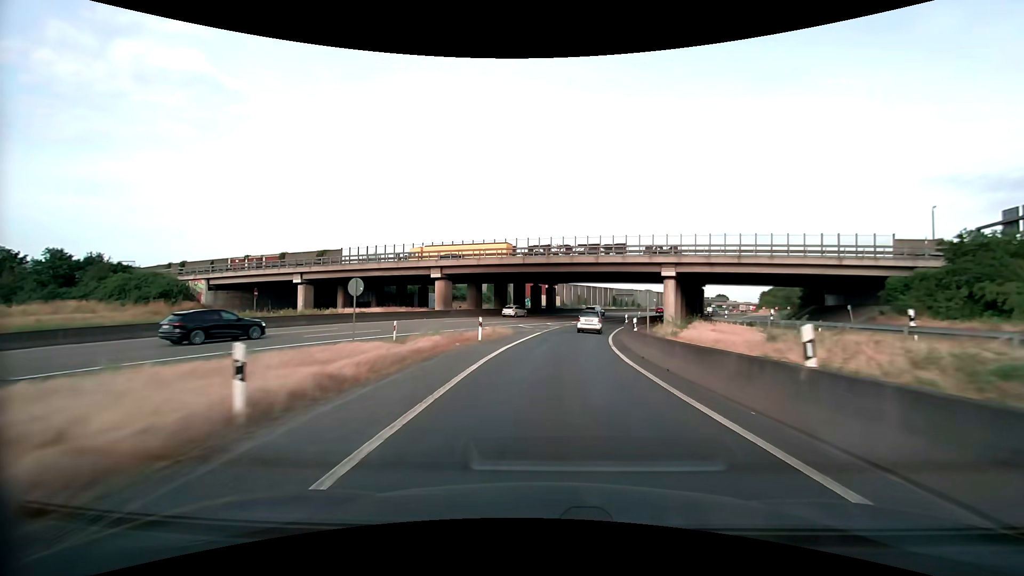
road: motorway_link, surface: asphalt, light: Day
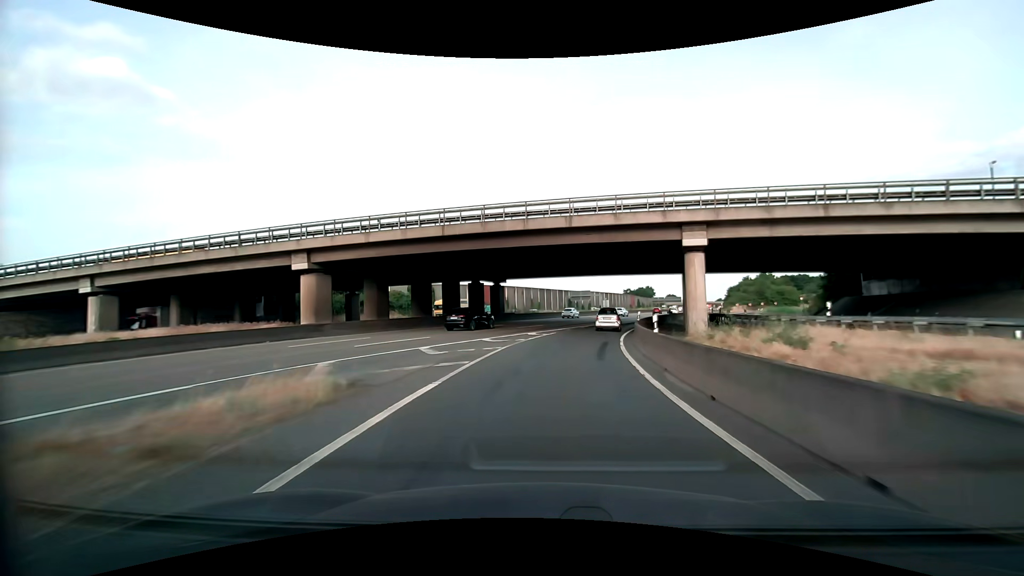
(+0.8, +21.3) m; +5°
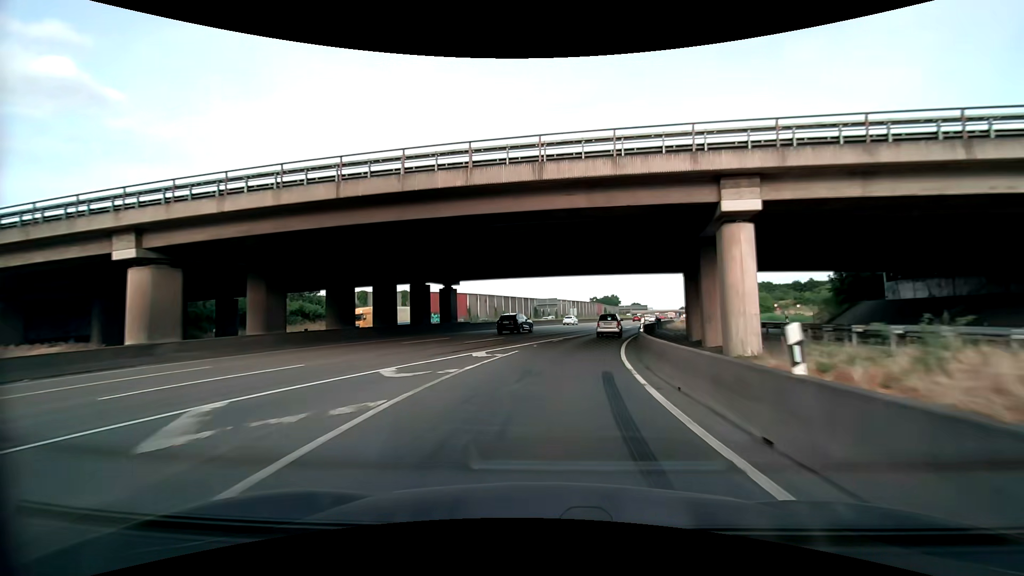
(+0.4, +10.8) m; +4°
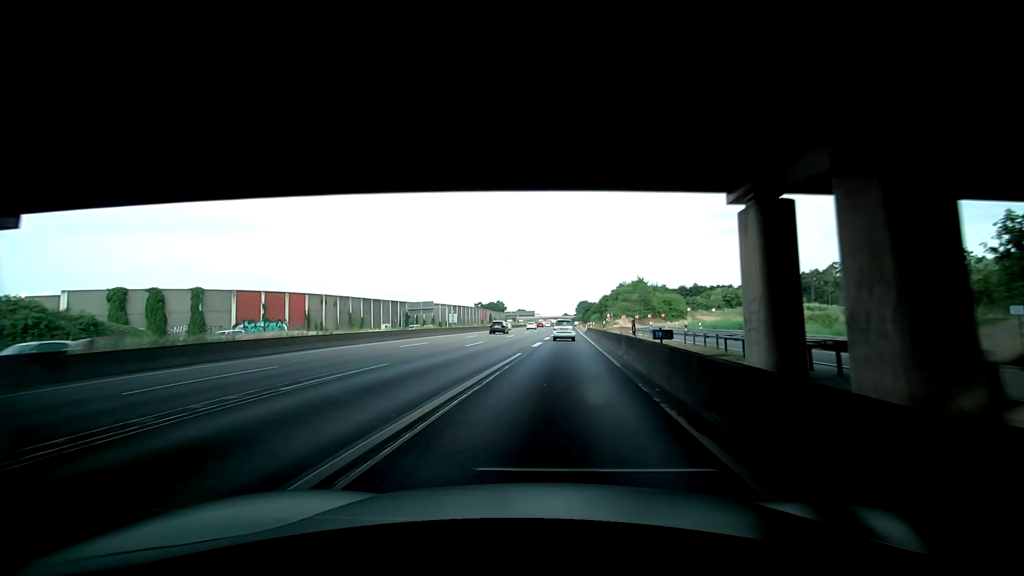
(+3.5, +32.9) m; +10°
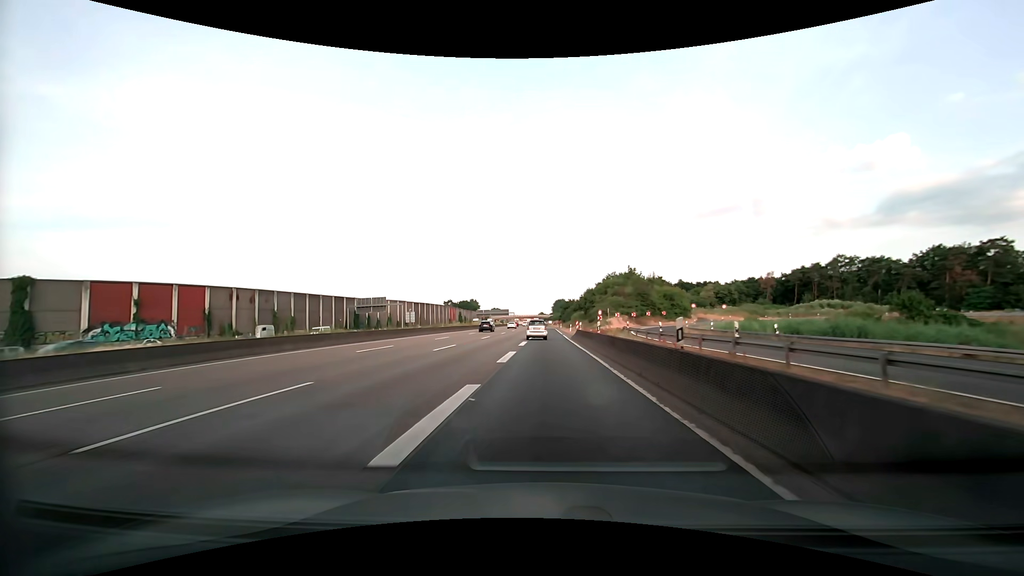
(+1.4, +22.6) m; +6°
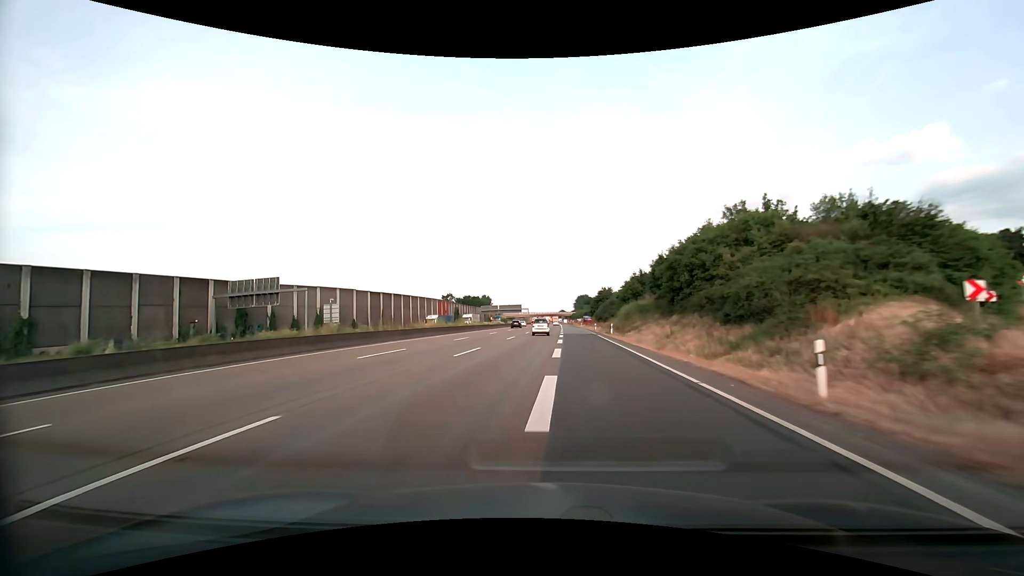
(-0.6, +58.7) m; -2°
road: motorway
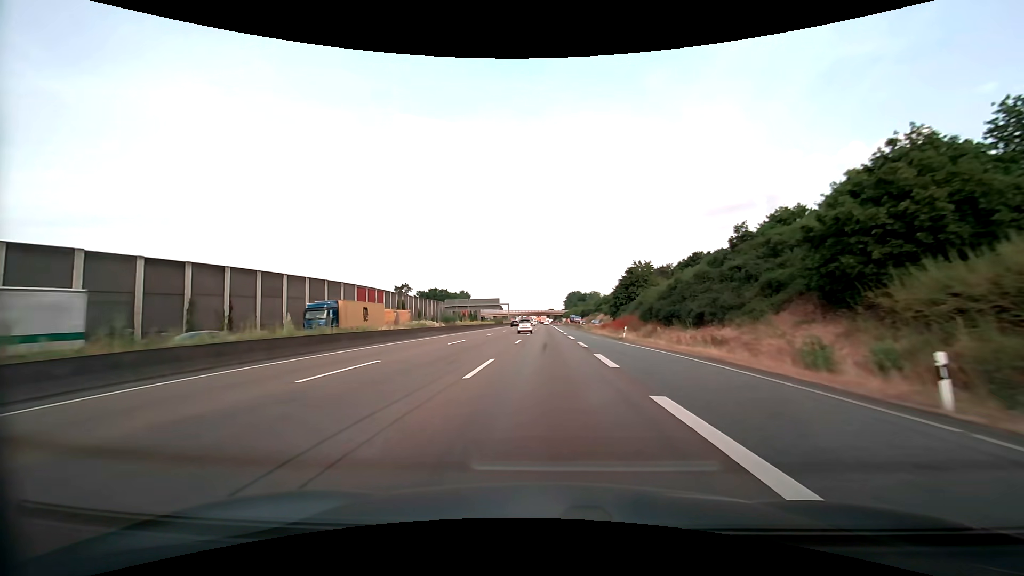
(0.0, +61.3) m; +1°
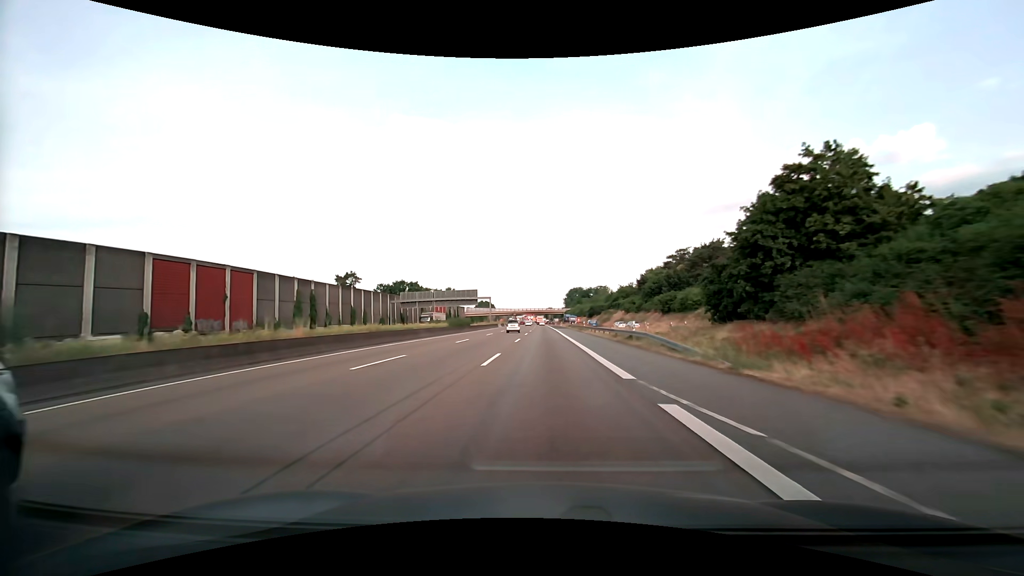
(+0.5, +50.8) m; 0°
(0, +10) (0, +20) (0, +30) (0, +40) (0, +50) (0, +60) (-1, +70) (-1, +80) (-1, +90) (-2, +100) m
